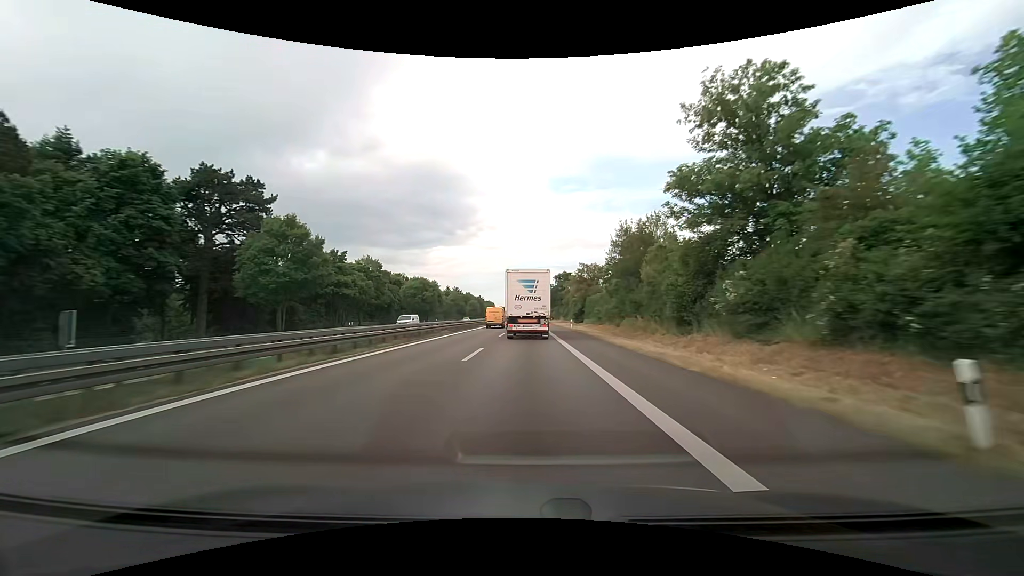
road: trunk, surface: asphalt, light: Day
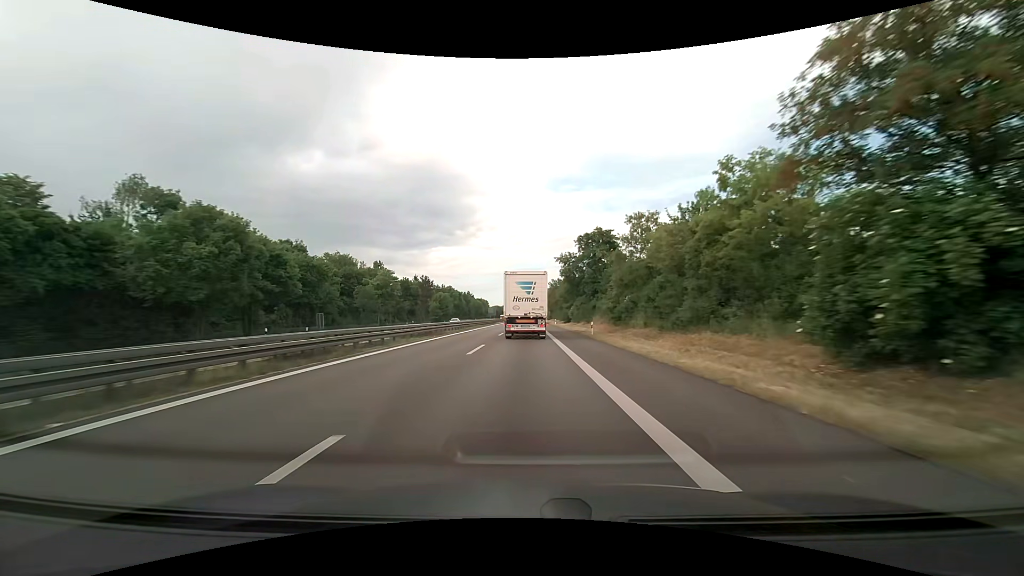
(+0.3, +69.6) m; 0°
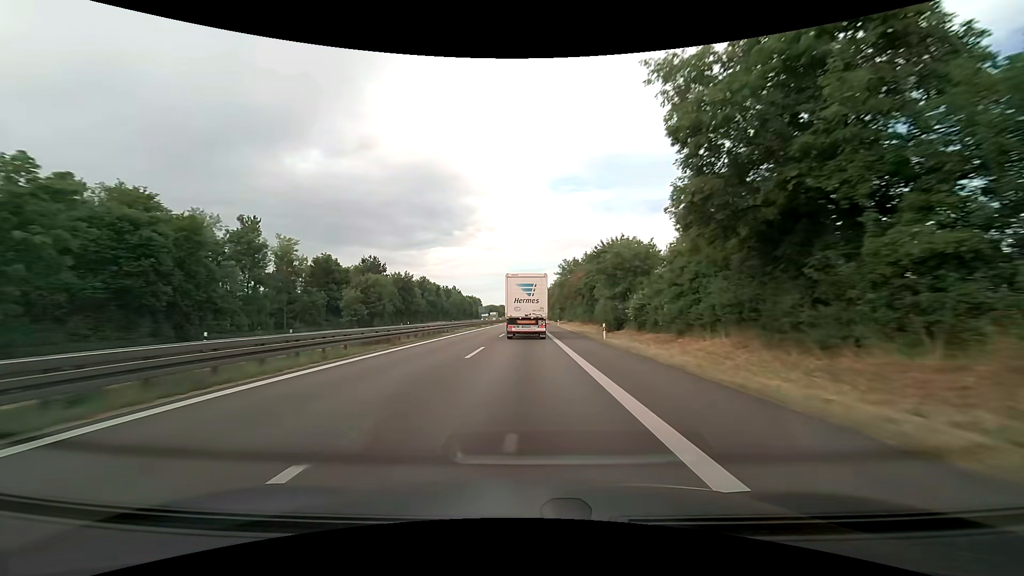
(+0.1, +55.5) m; 0°
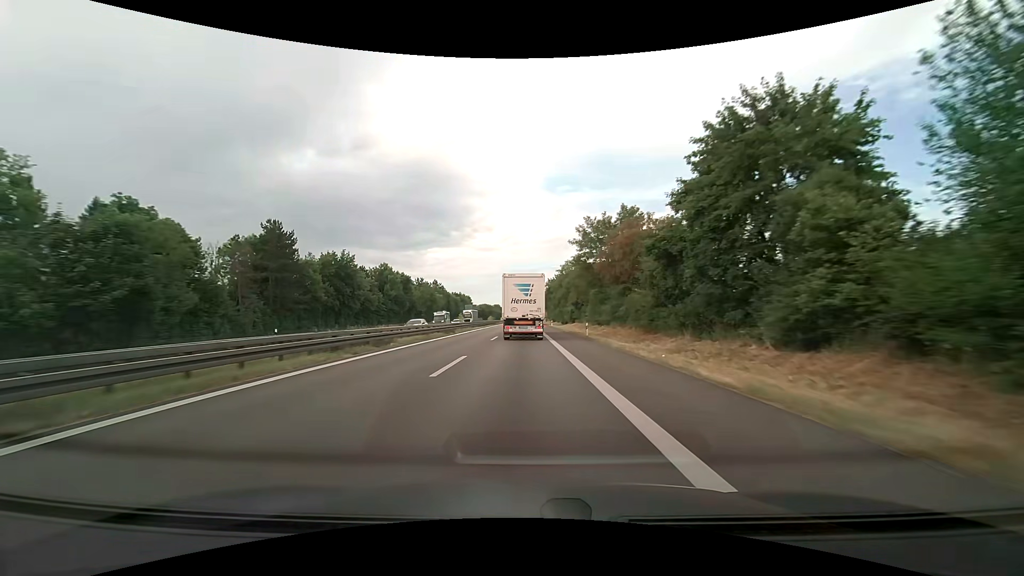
(0.0, +43.0) m; 0°
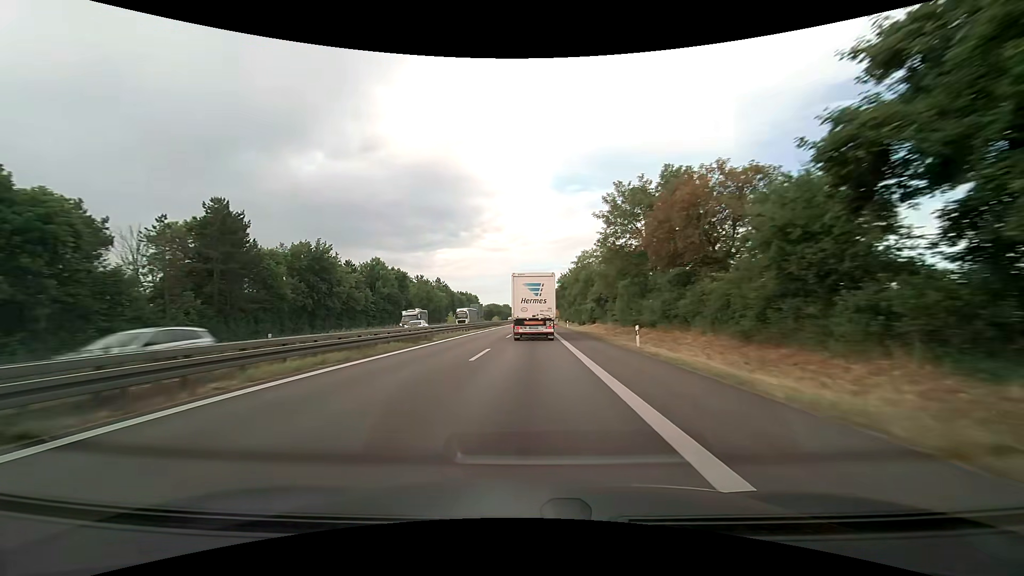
(-0.1, +14.7) m; -1°
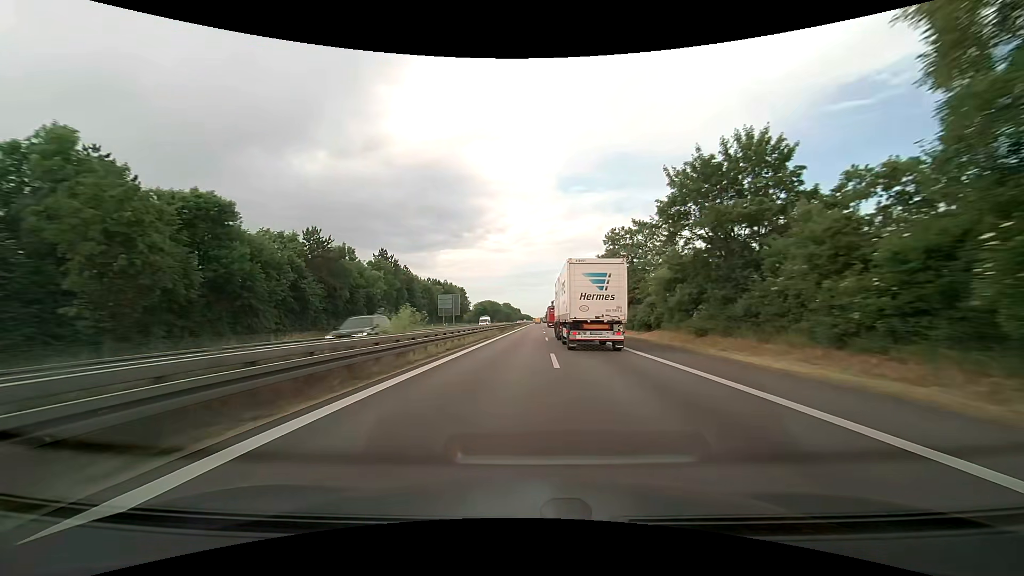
(-1.6, +79.0) m; 0°
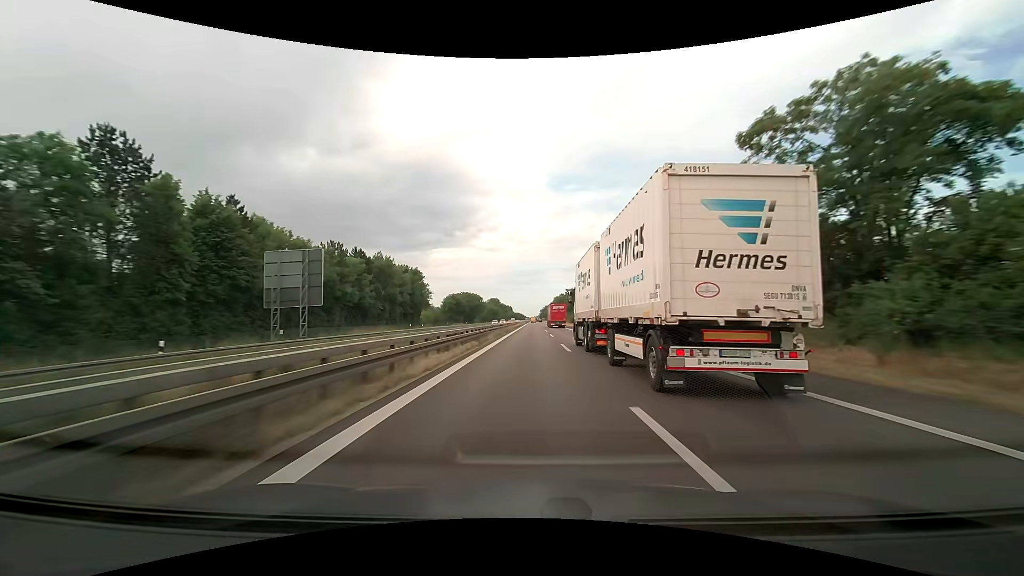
(+0.4, +70.2) m; +1°
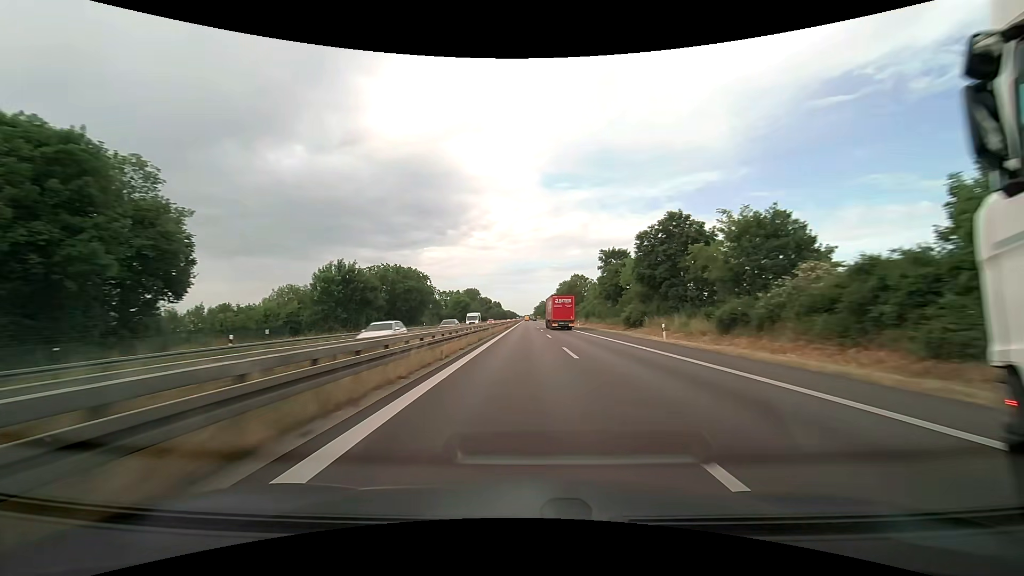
(+0.8, +95.1) m; +1°
(0, +10) (0, +20) (0, +30) (0, +40) (0, +50) (0, +60) (0, +70) (0, +80) (0, +90) (0, +100) m
